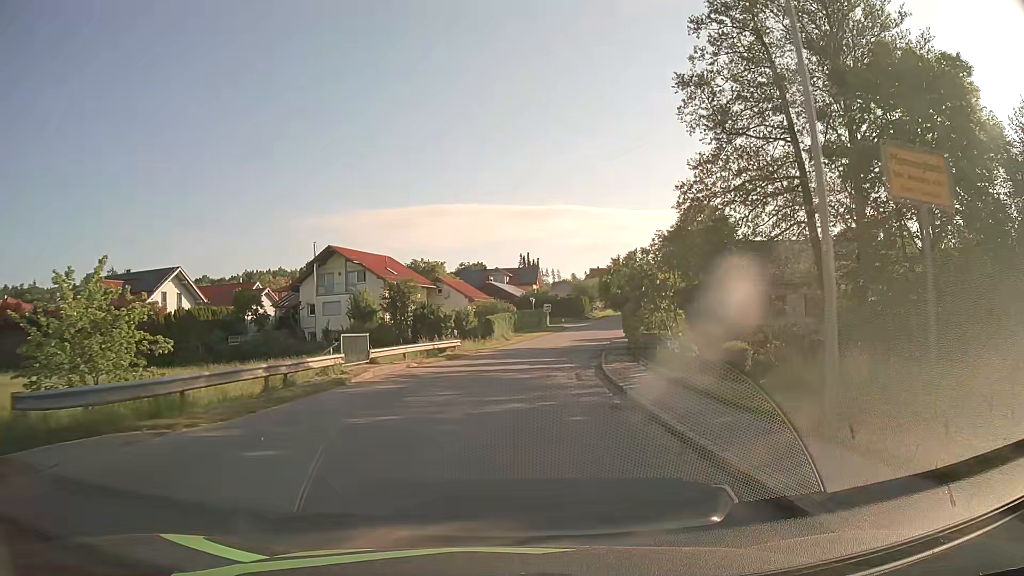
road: tertiary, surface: asphalt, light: Day
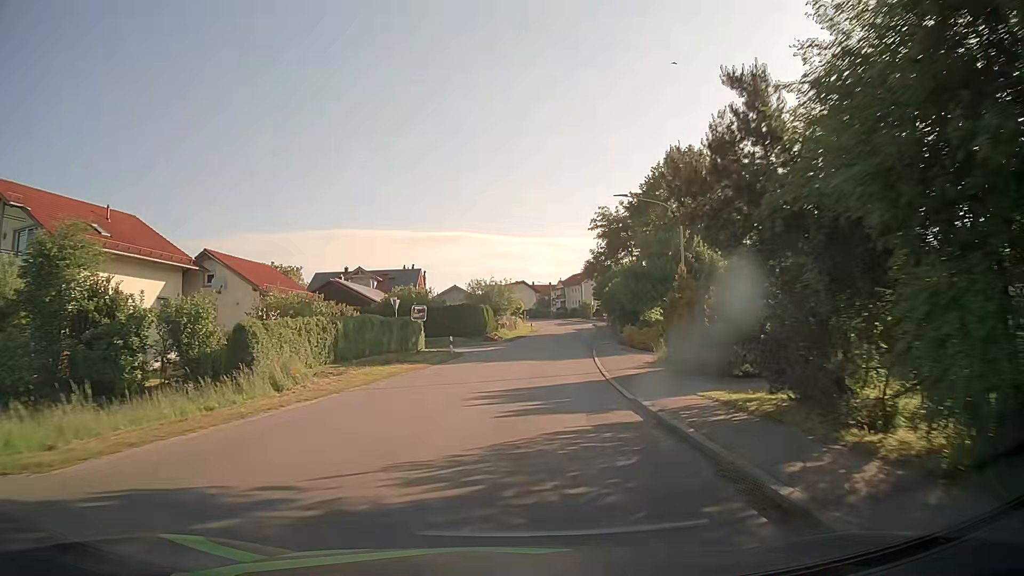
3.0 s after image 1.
(+3.0, +37.2) m; +10°
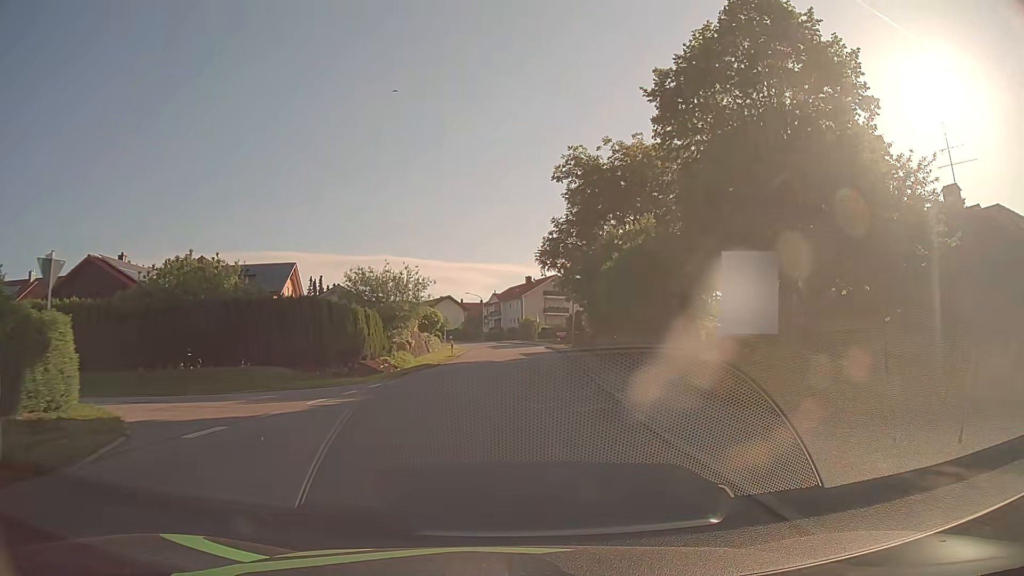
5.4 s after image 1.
(+1.5, +29.5) m; +5°
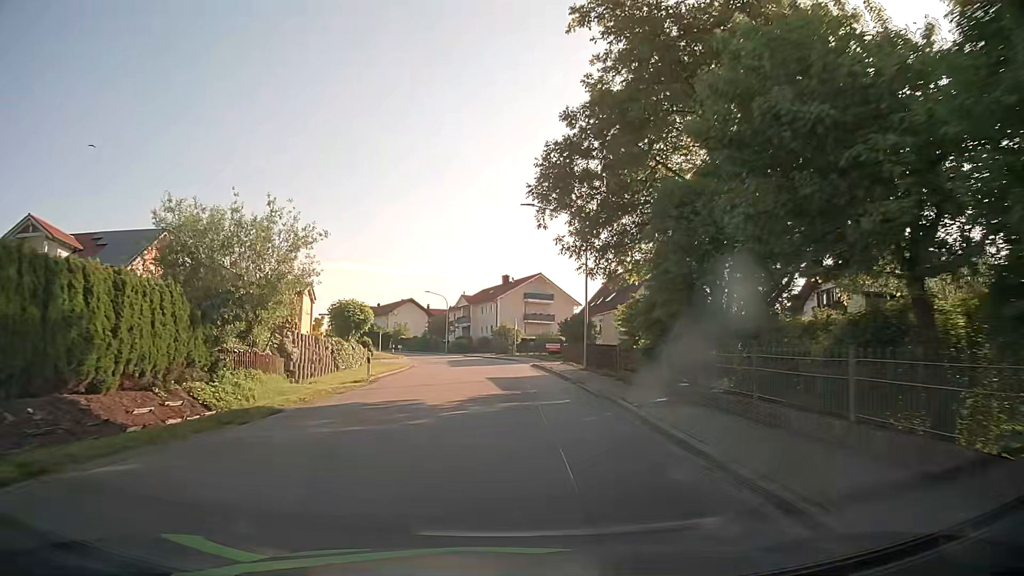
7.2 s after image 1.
(+0.5, +21.9) m; +2°
(0, +10) (0, +20) (0, +30) (-1, +40) (-2, +50) (-3, +60) (-6, +69) (-9, +79) (-14, +88) (-18, +97) m
